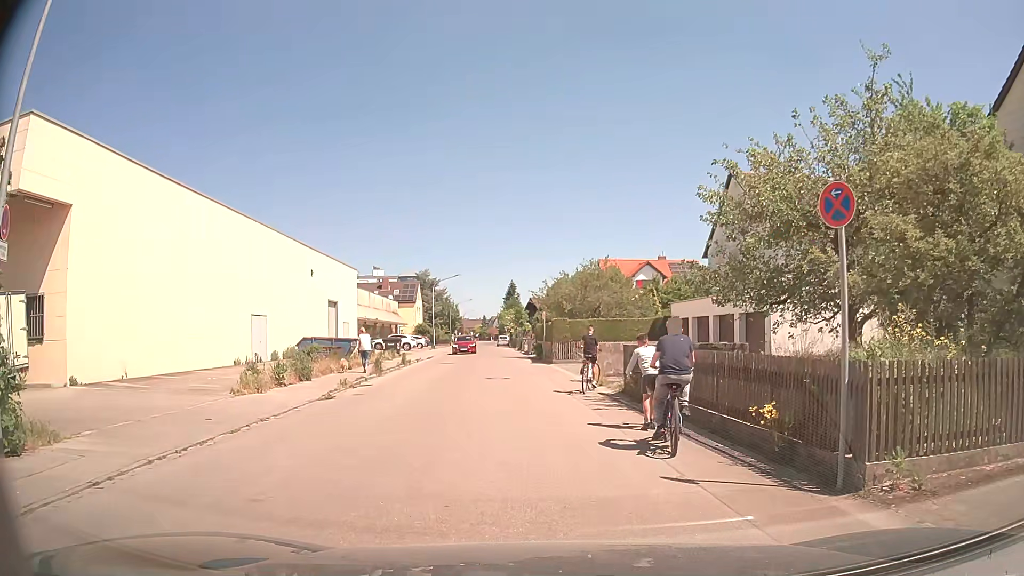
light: Day
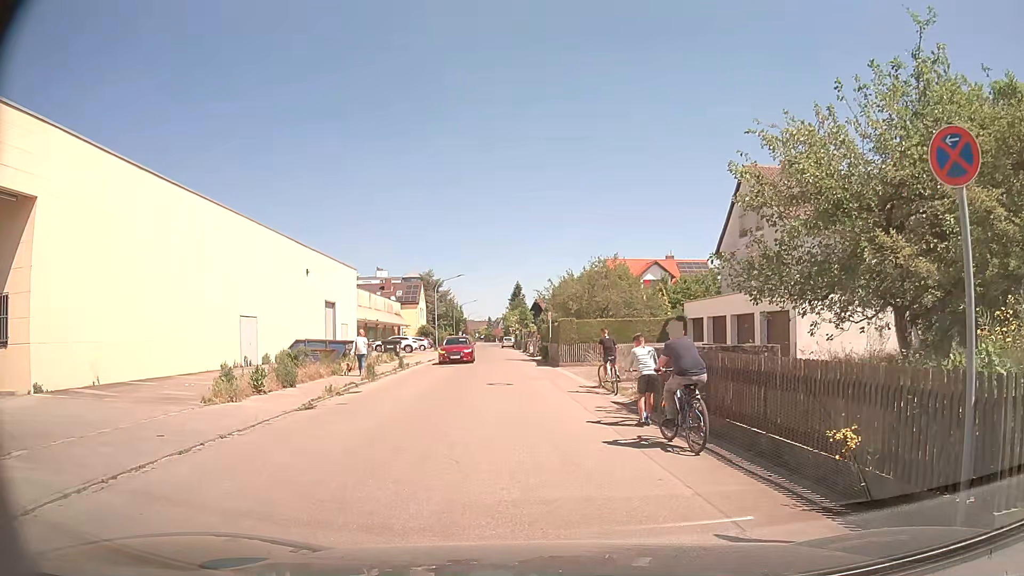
(0.0, +1.9) m; -2°
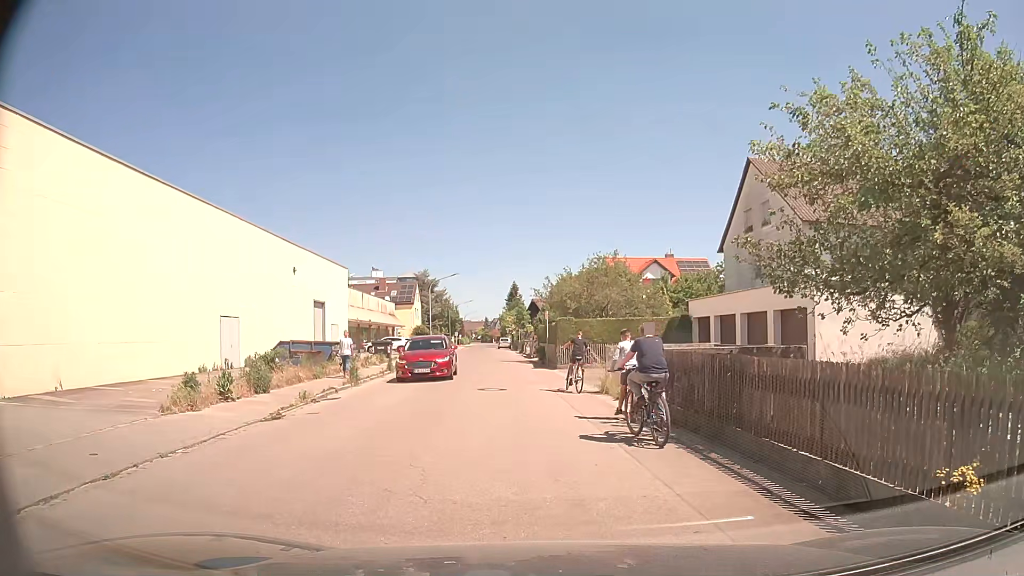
(0.0, +1.8) m; +1°
